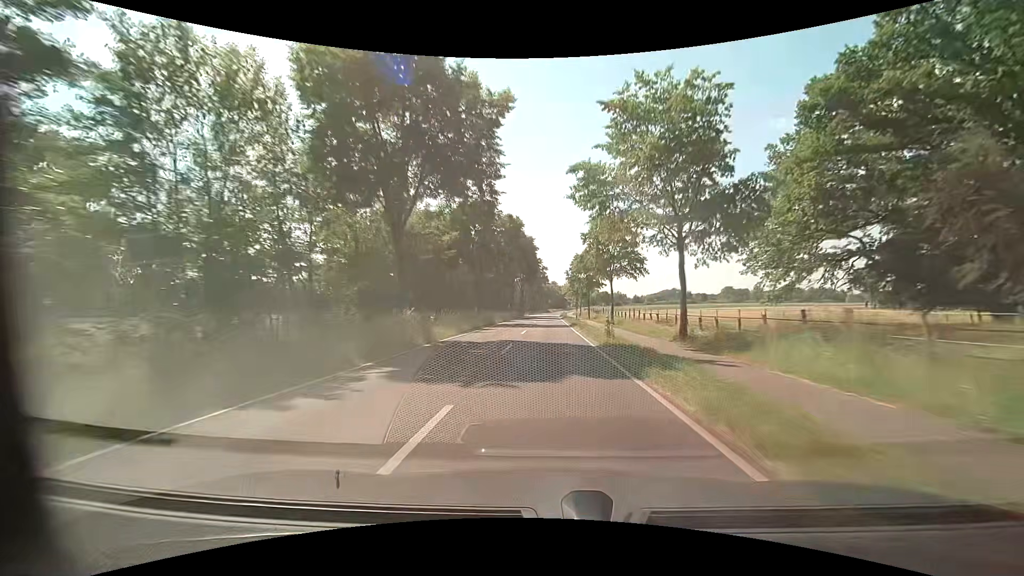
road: tertiary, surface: asphalt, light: Day
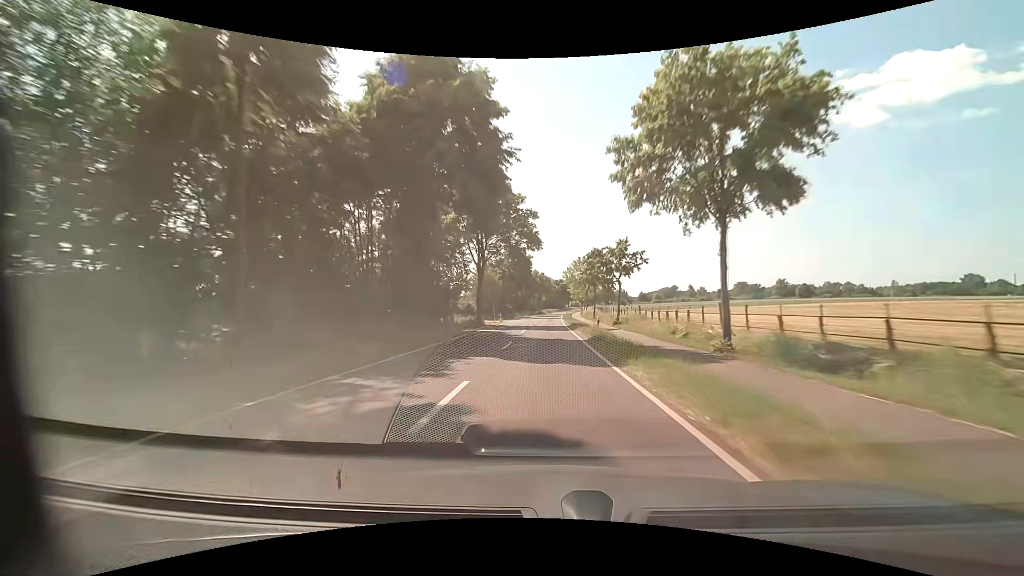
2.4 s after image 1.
(+0.8, +58.4) m; +1°
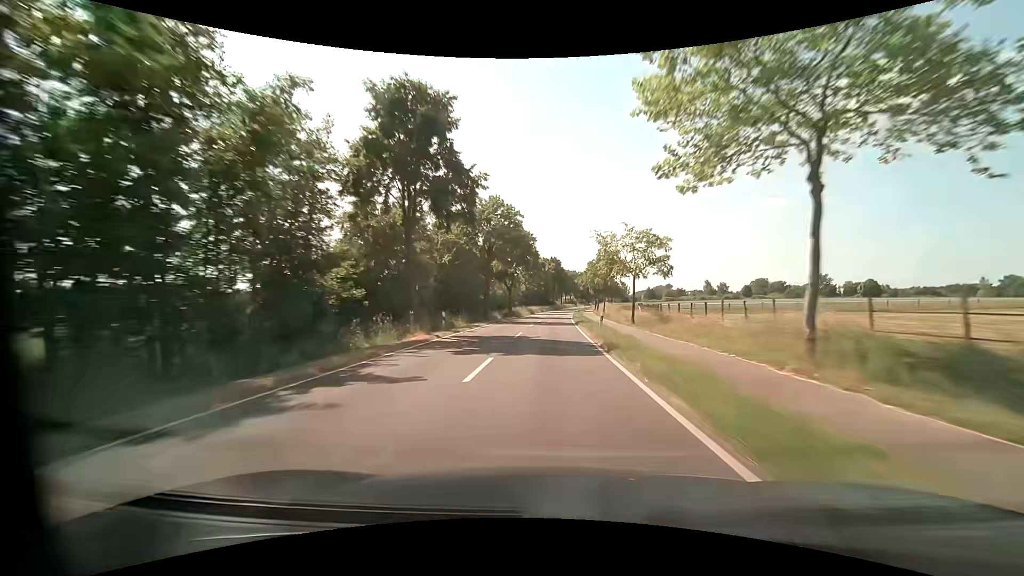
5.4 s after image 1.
(+0.9, +81.4) m; +2°
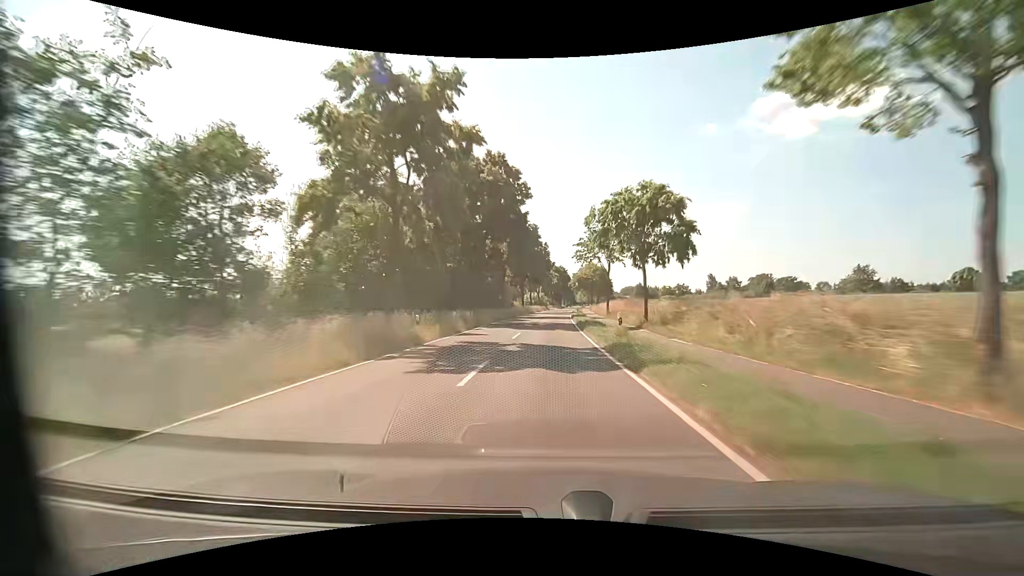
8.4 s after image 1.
(+3.0, +85.2) m; +4°
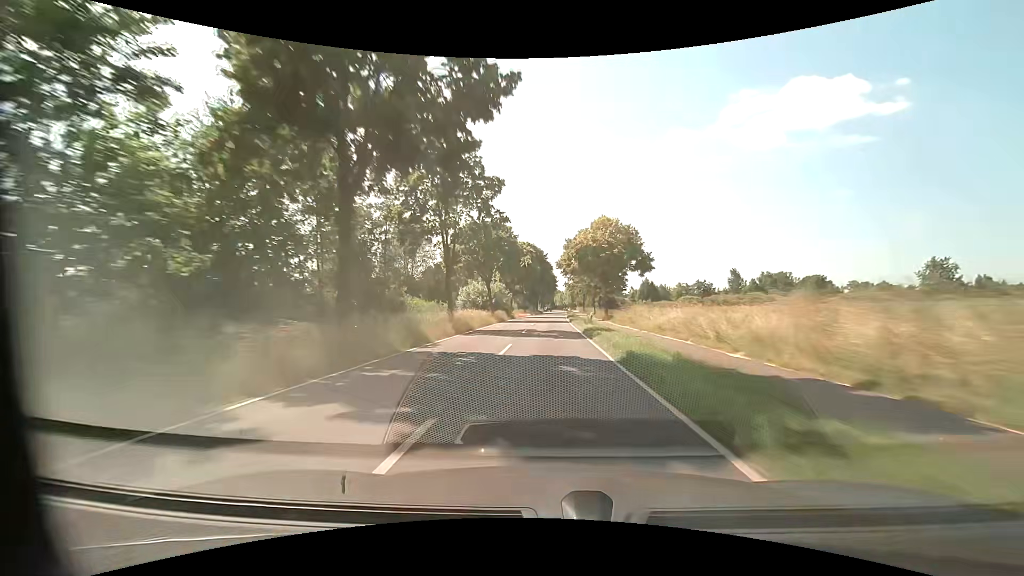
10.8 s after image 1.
(+1.6, +67.3) m; +3°
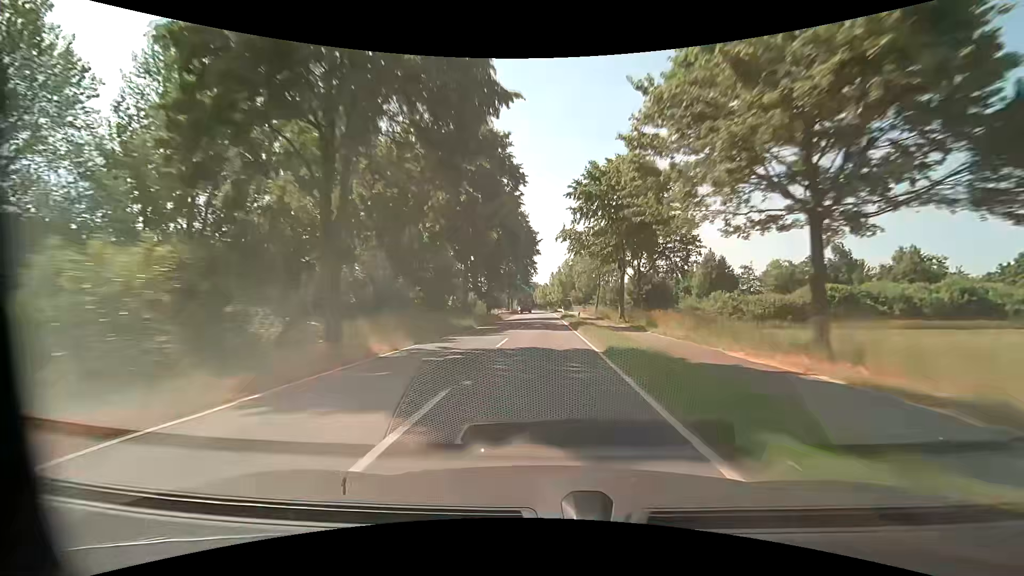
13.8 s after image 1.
(+2.2, +83.8) m; +2°
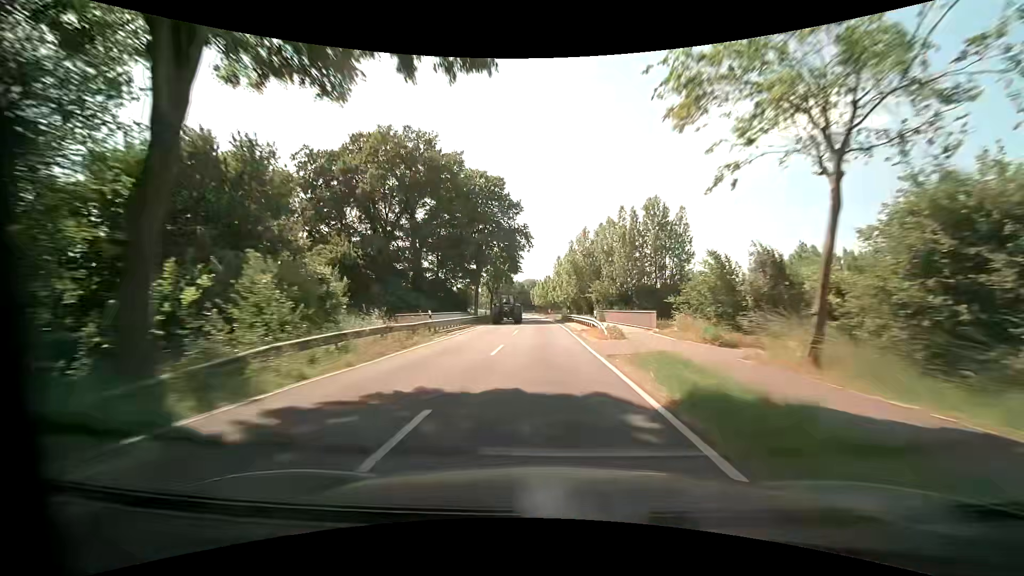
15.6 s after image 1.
(+0.4, +50.2) m; 0°
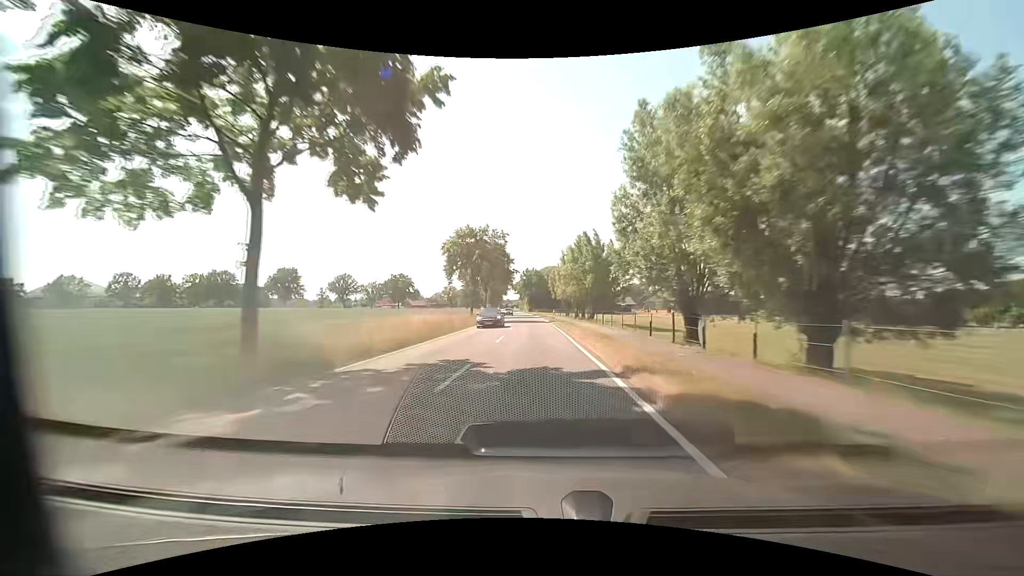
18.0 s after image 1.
(-0.9, +67.0) m; -2°
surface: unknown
(0, +10) (0, +20) (-1, +30) (-1, +40) (-2, +50) (-2, +60) (-3, +70) (-4, +80) (-4, +90) (-5, +100) m
